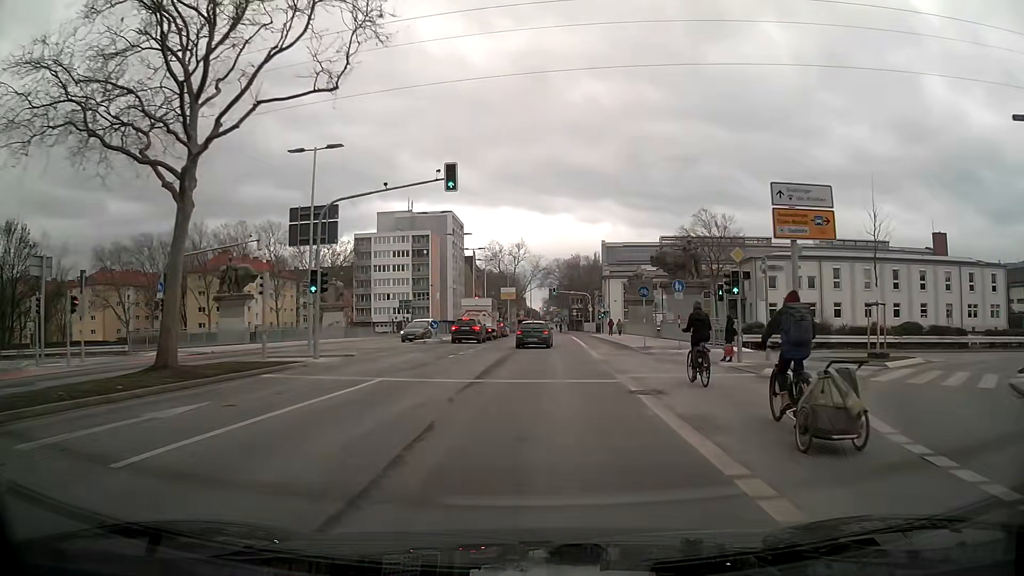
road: secondary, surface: asphalt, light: Day
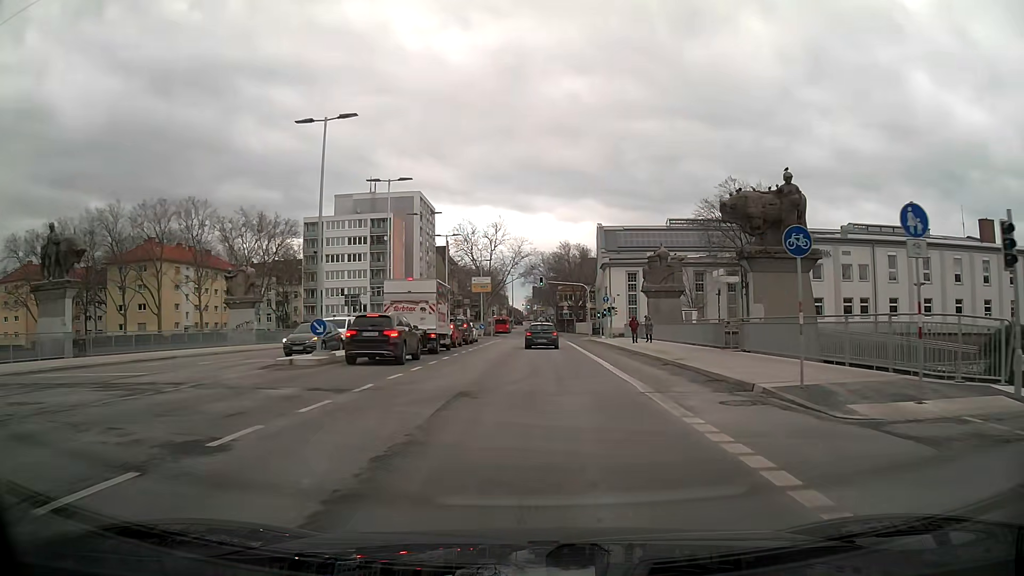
(+0.3, +21.5) m; +2°
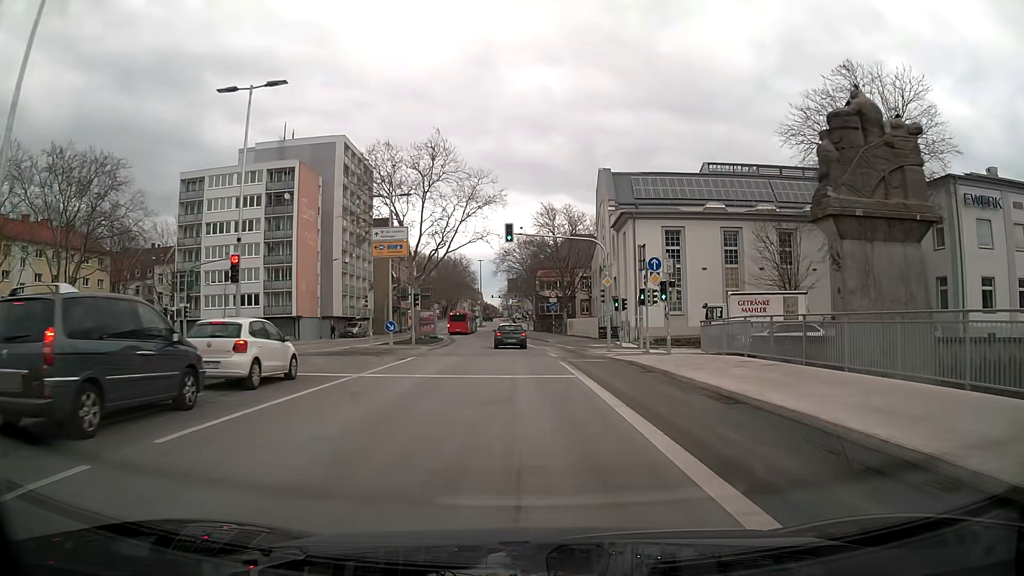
(+0.8, +36.0) m; +2°
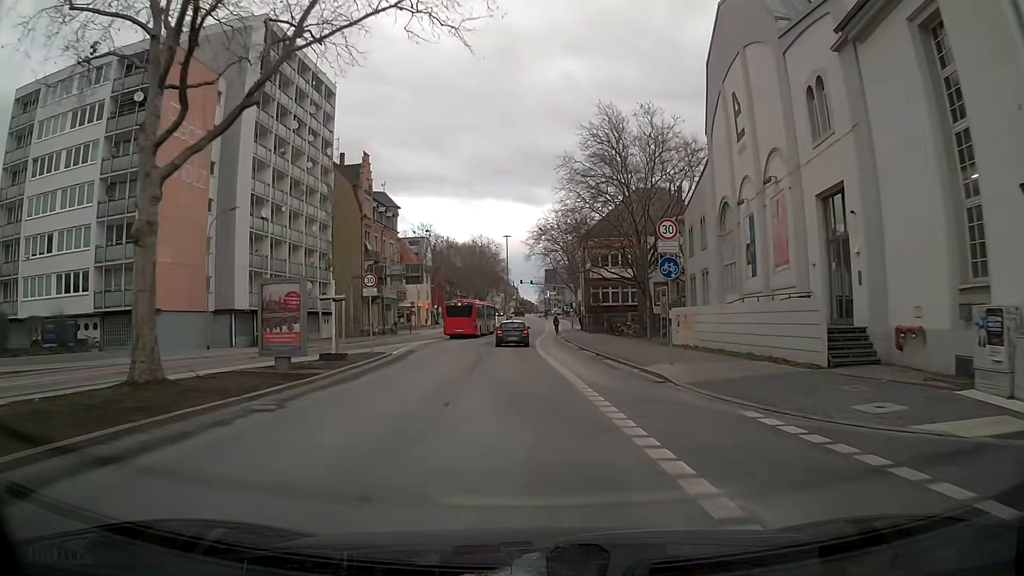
(-0.8, +37.0) m; -3°
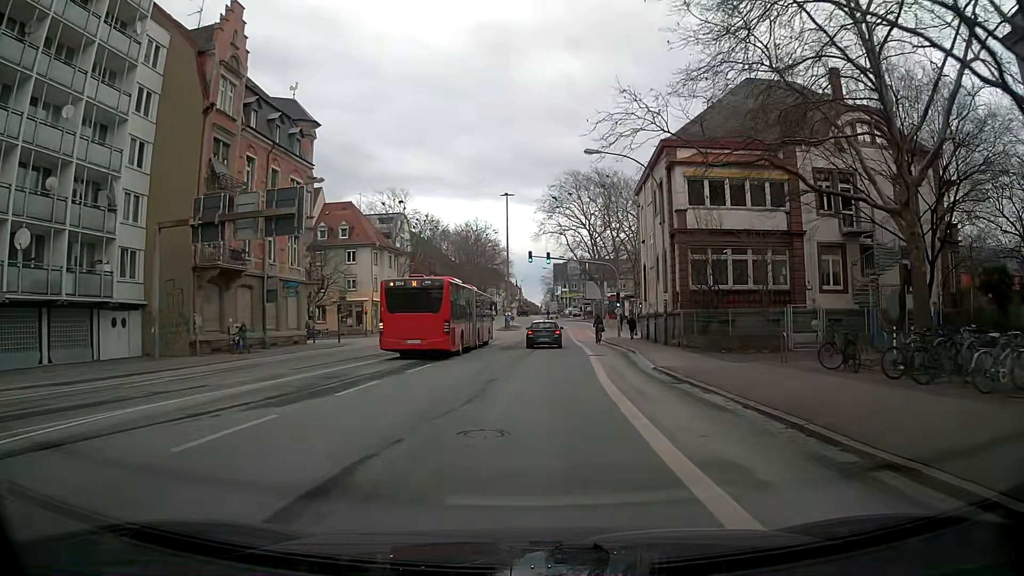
(-1.2, +38.0) m; -1°
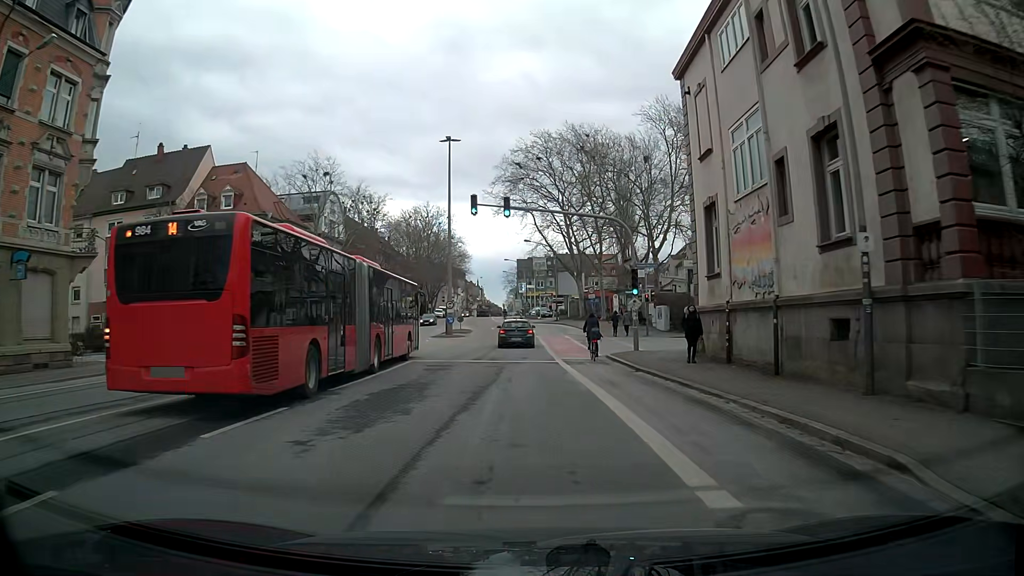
(+0.9, +22.9) m; +4°
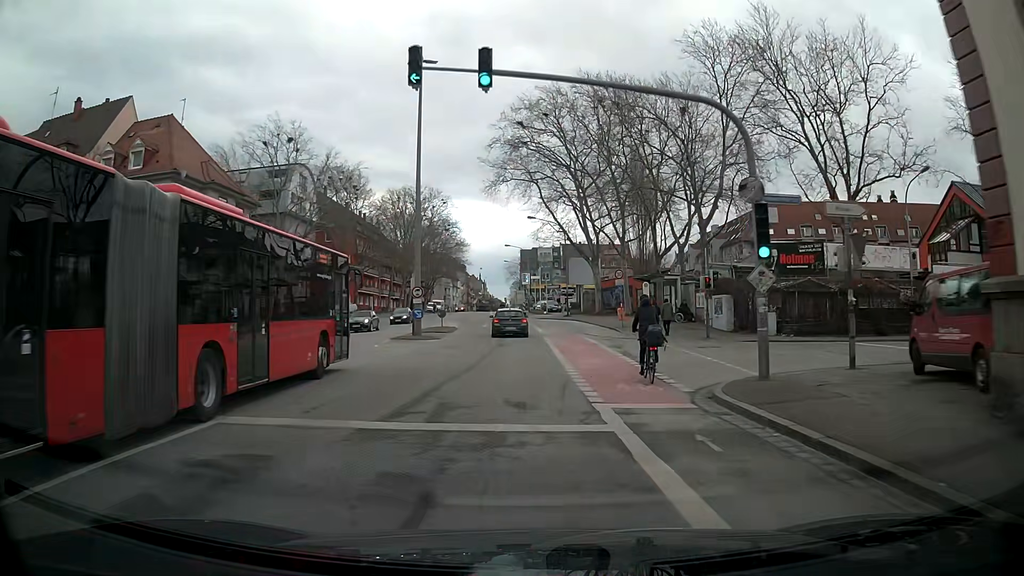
(-0.2, +15.3) m; -1°
